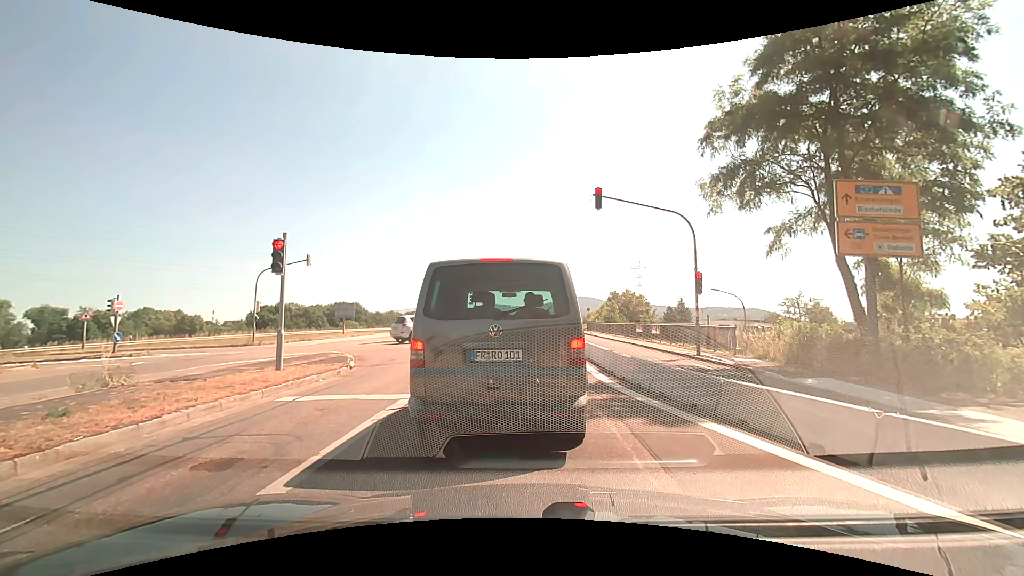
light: Day
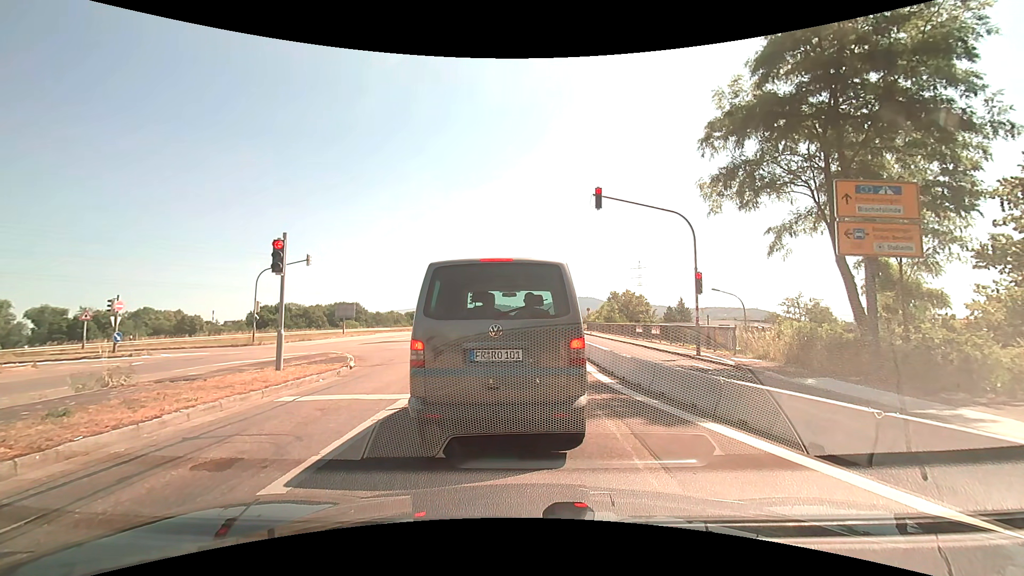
(0.0, 0.0) m; 0°
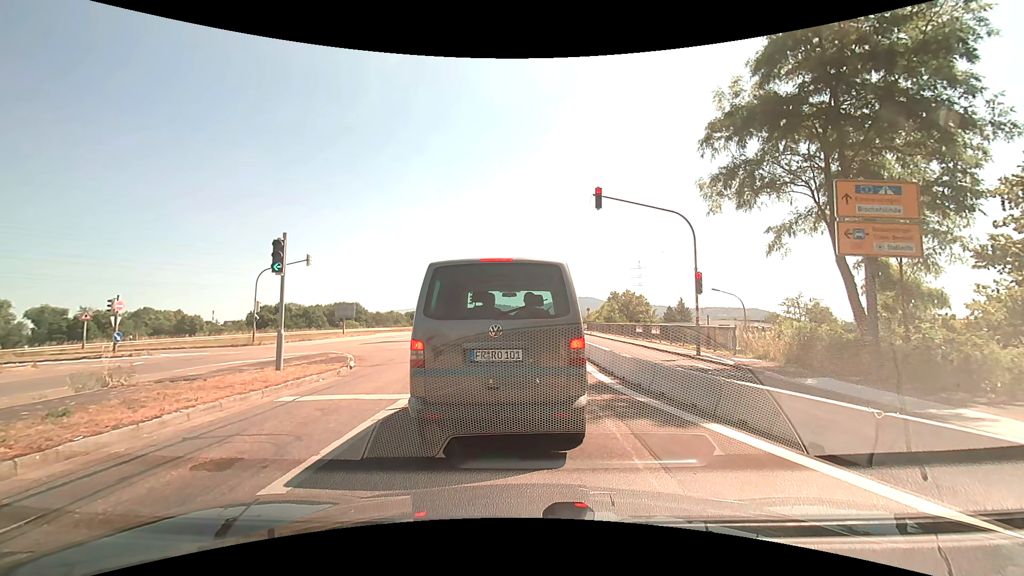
(0.0, 0.0) m; 0°
(-1, +10) (-2, +20) (-2, +30) (-3, +40) (-4, +50) (-5, +60) (-6, +70) (-7, +80) (-8, +90) (-9, +100) m
